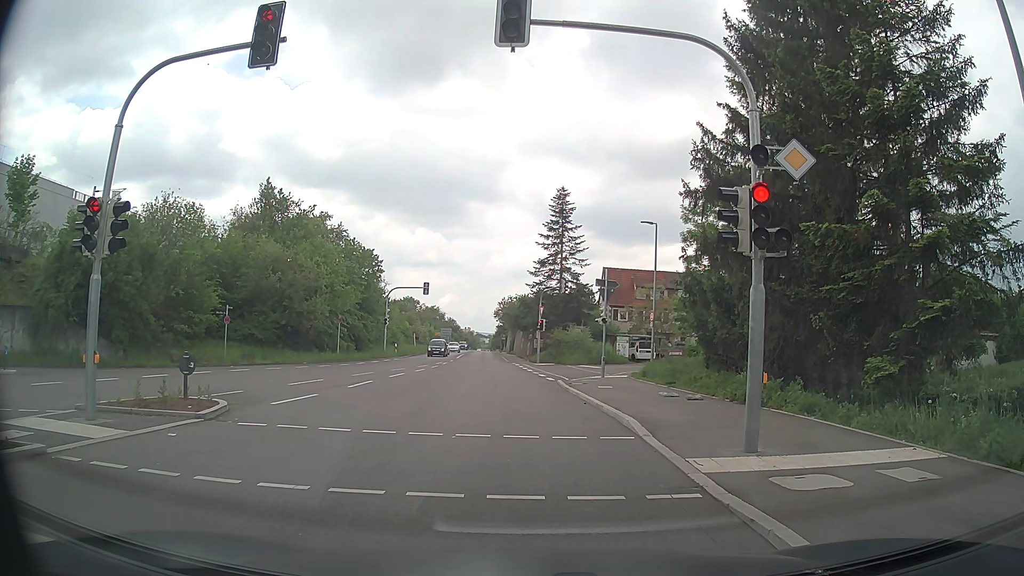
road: secondary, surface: asphalt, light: Day
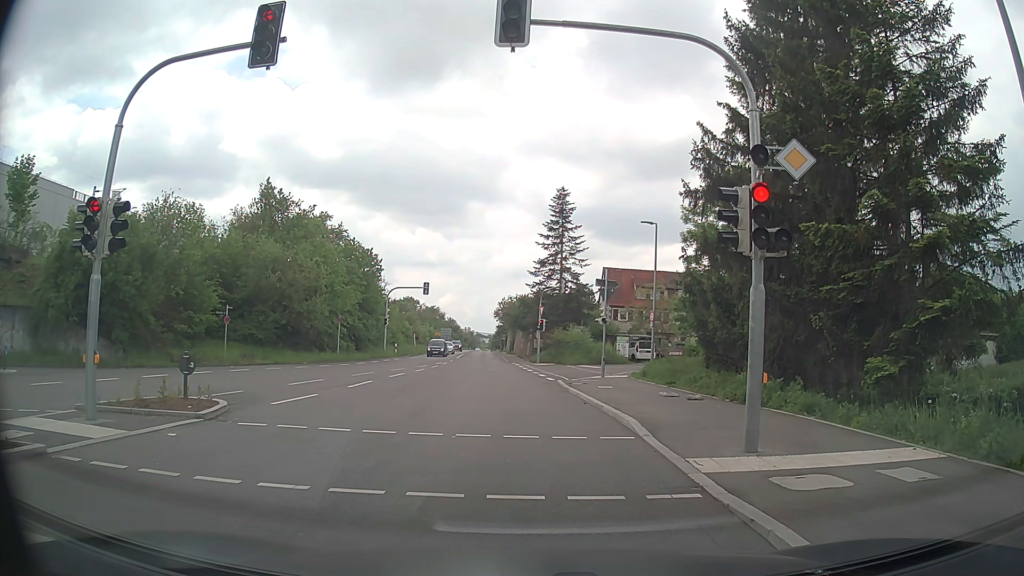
(0.0, 0.0) m; 0°
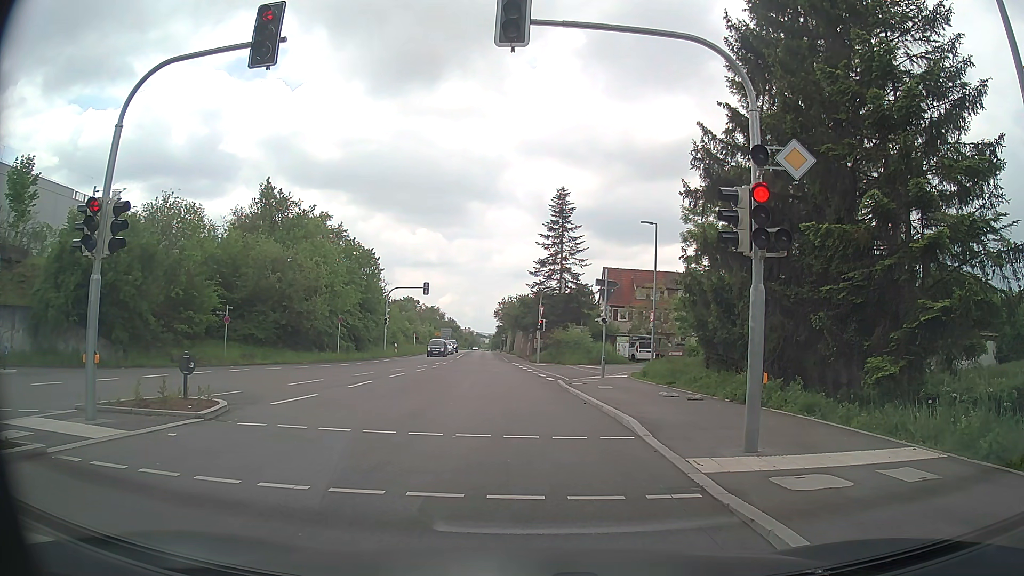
(0.0, 0.0) m; 0°
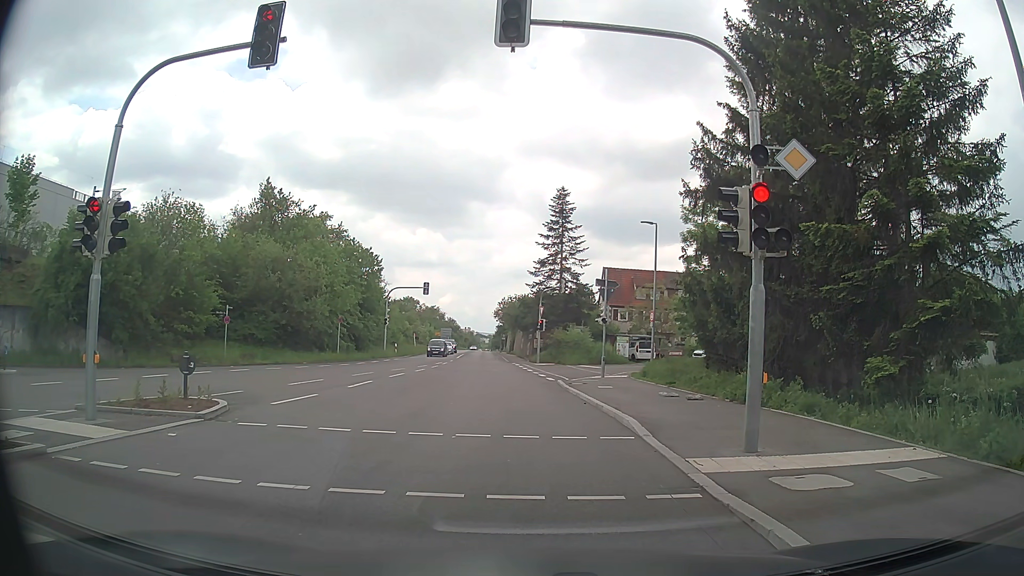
(0.0, 0.0) m; 0°
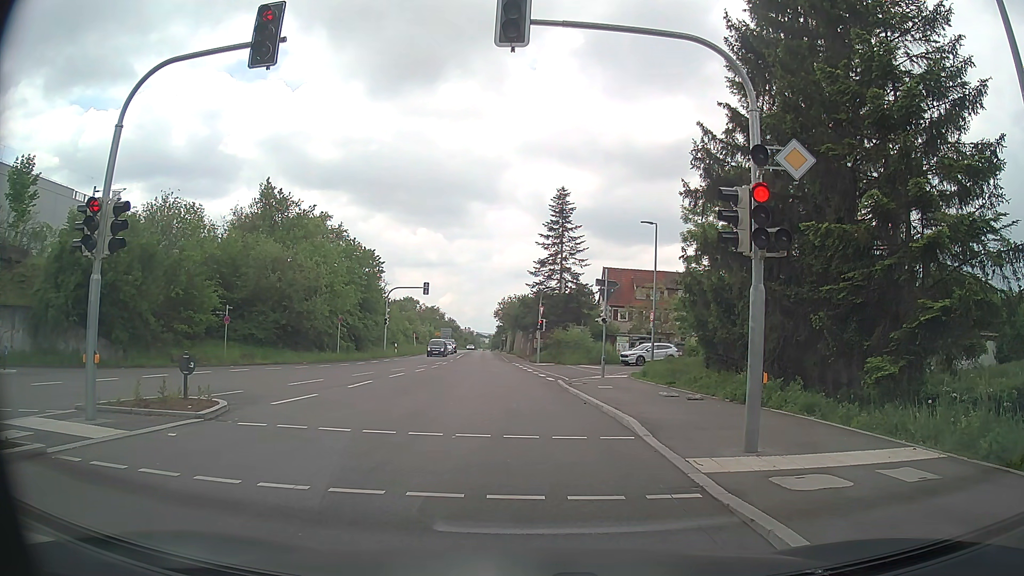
(0.0, 0.0) m; 0°
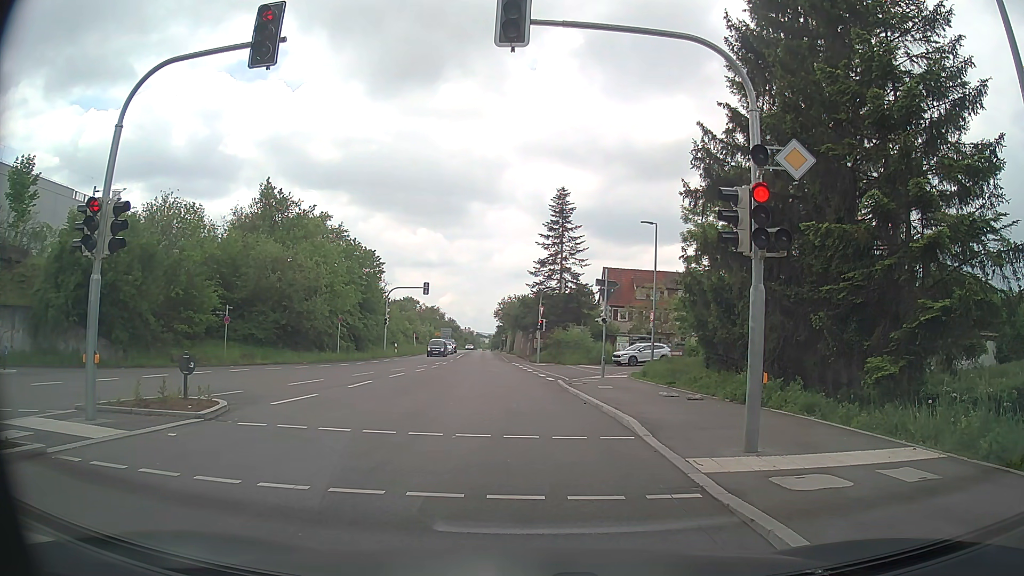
(0.0, 0.0) m; 0°
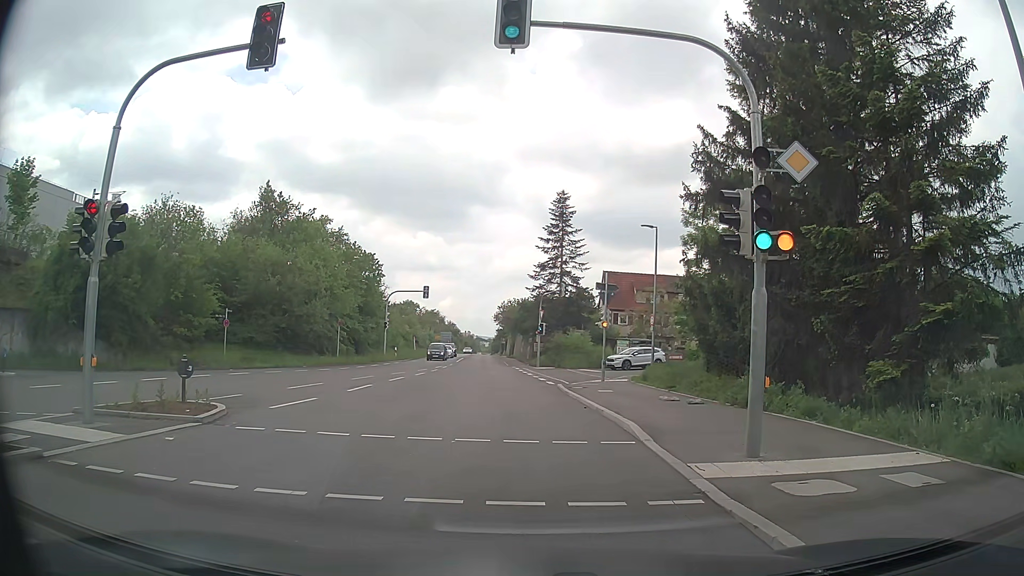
(0.0, +0.1) m; 0°
